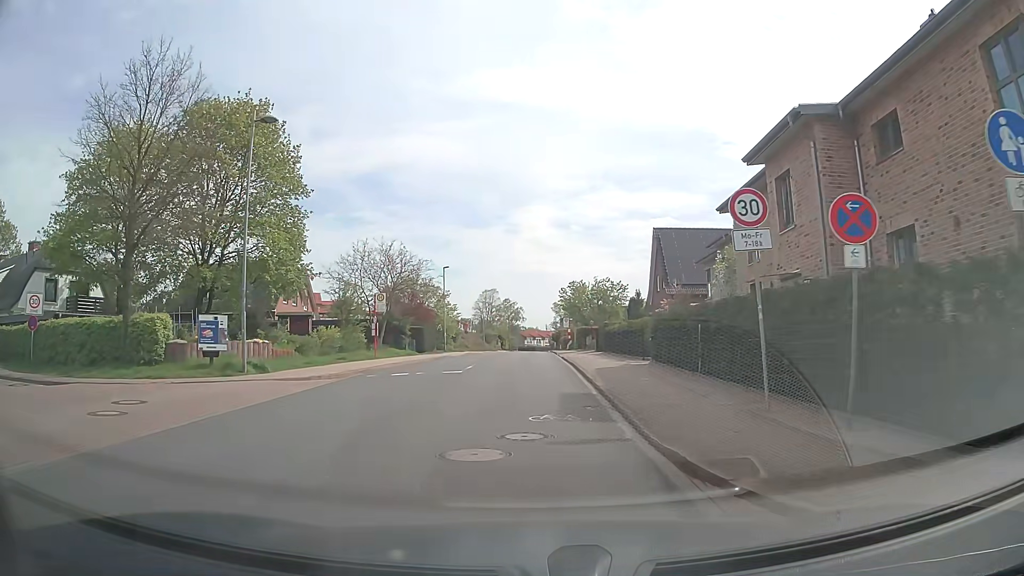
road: unclassified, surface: asphalt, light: Day
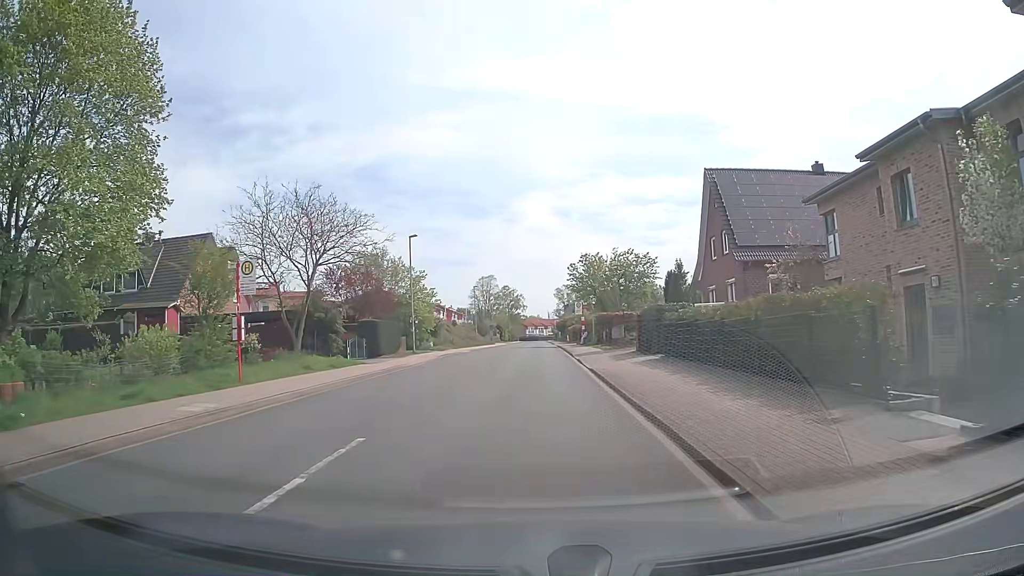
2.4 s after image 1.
(-0.1, +17.4) m; 0°
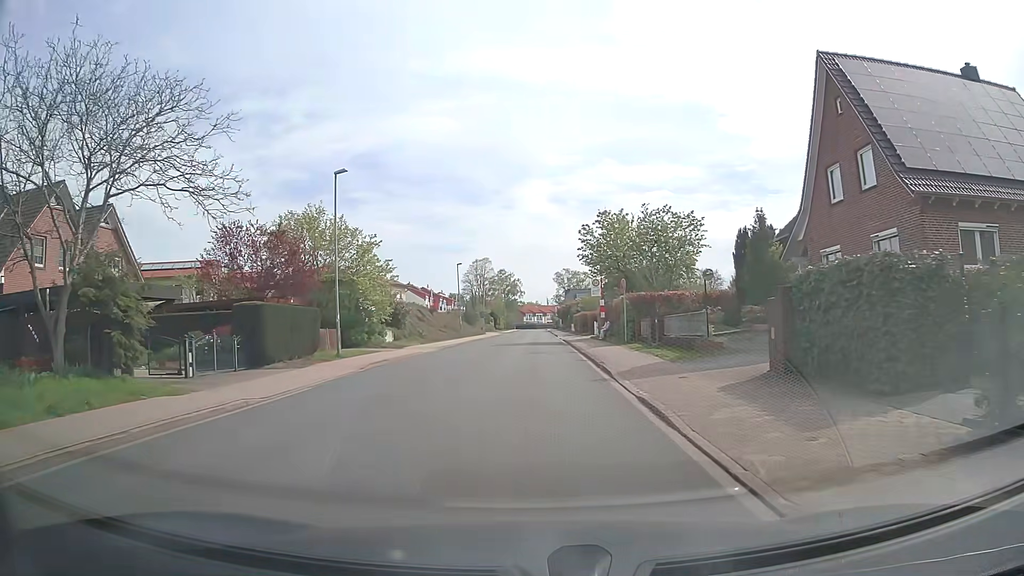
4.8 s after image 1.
(+0.1, +16.9) m; 0°
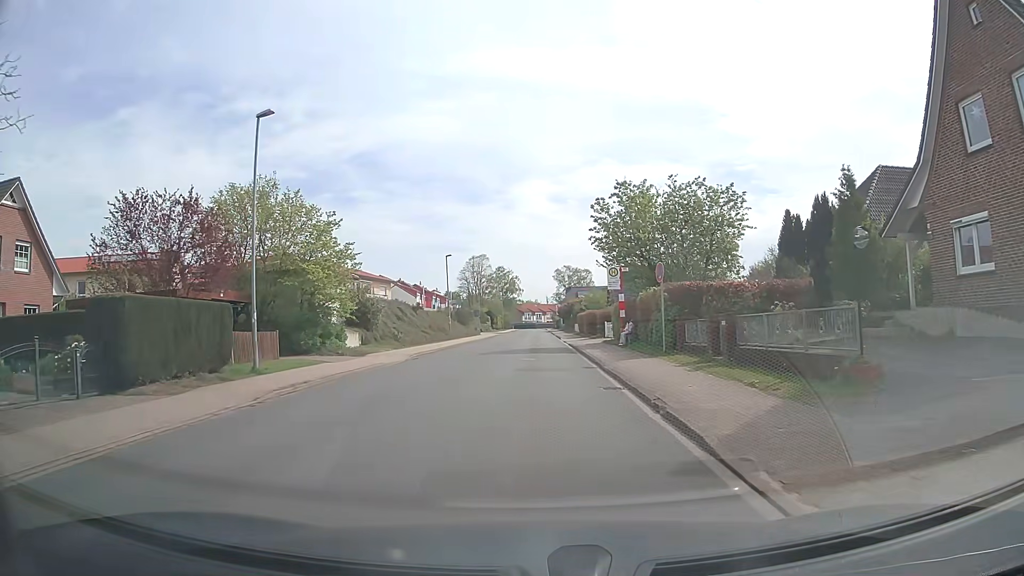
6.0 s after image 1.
(0.0, +8.7) m; 0°
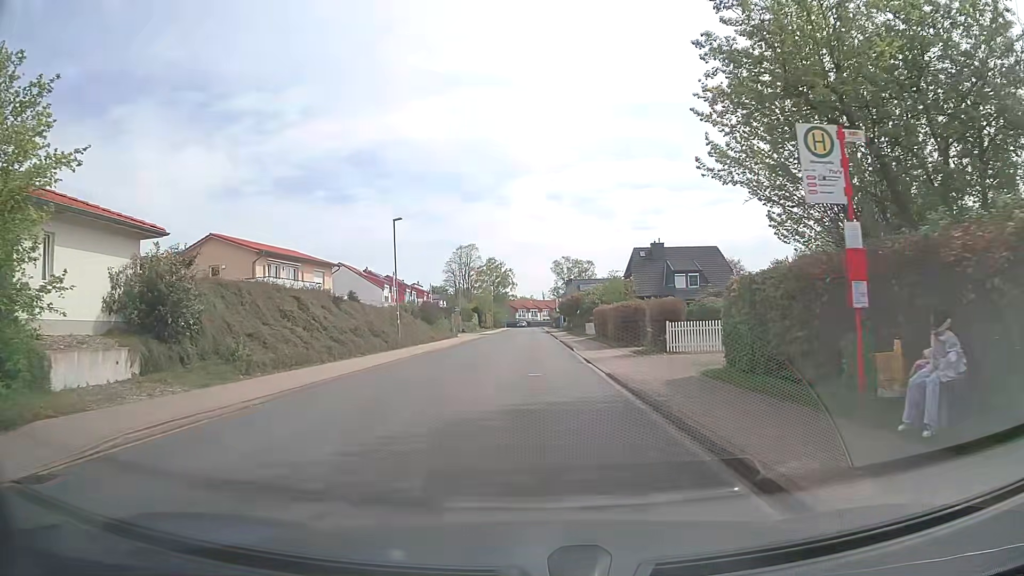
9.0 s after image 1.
(+0.2, +22.1) m; 0°
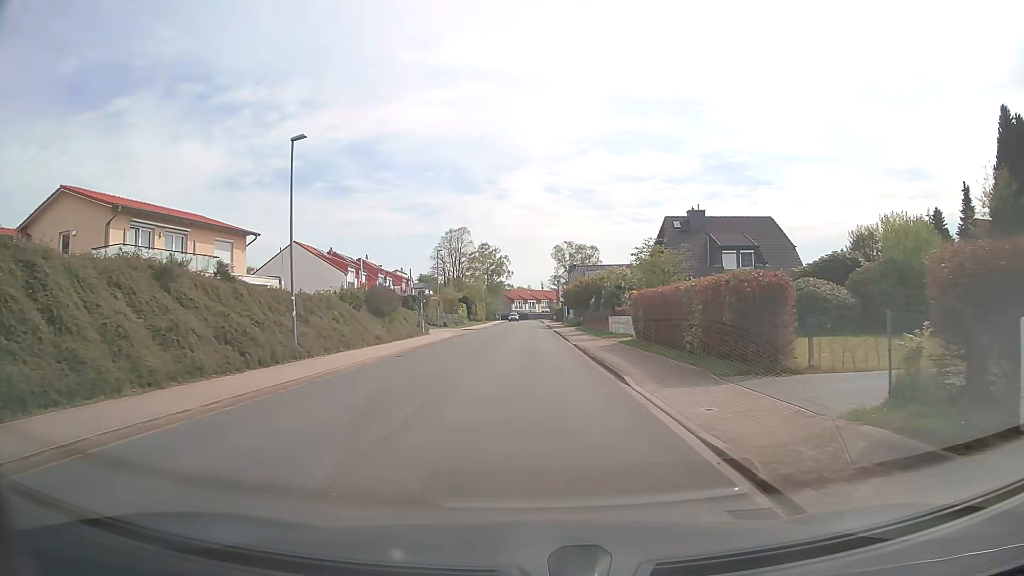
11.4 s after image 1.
(+0.1, +17.9) m; 0°
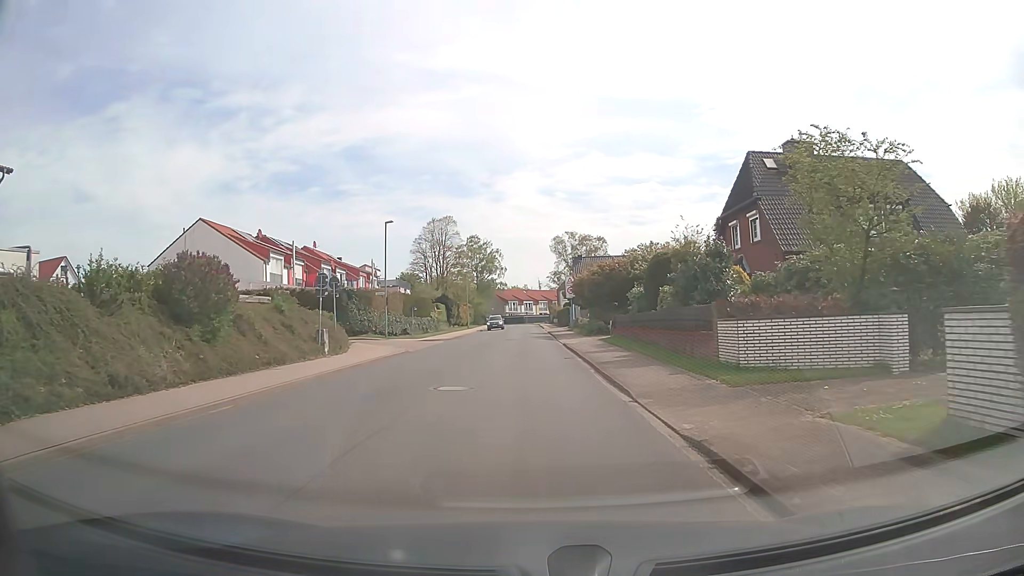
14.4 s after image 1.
(+0.3, +22.6) m; +1°
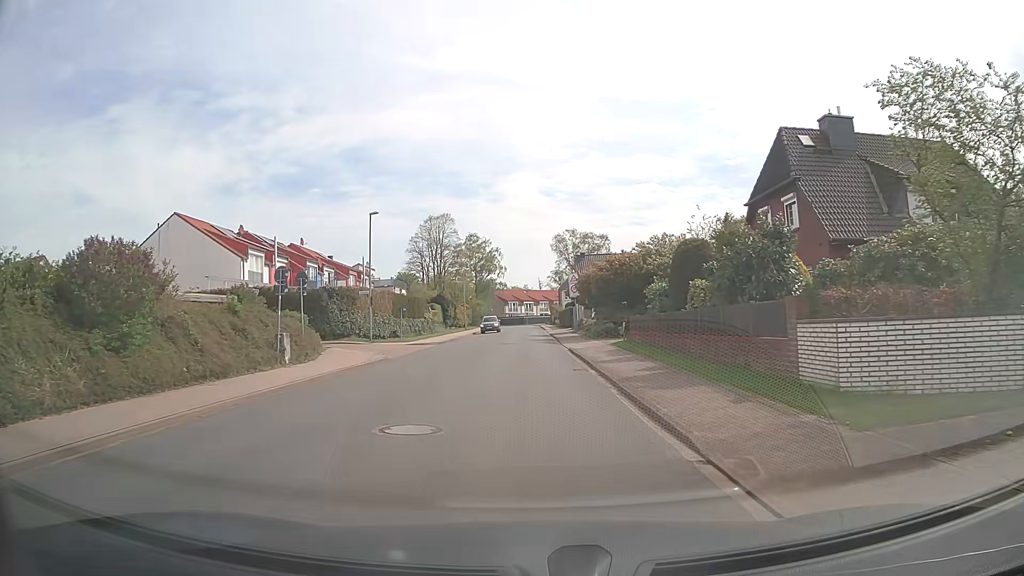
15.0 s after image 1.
(0.0, +4.5) m; 0°
(0, +10) (0, +20) (0, +30) (0, +40) (0, +50) (0, +60) (0, +70) (0, +80) (0, +90) (-1, +100) m
